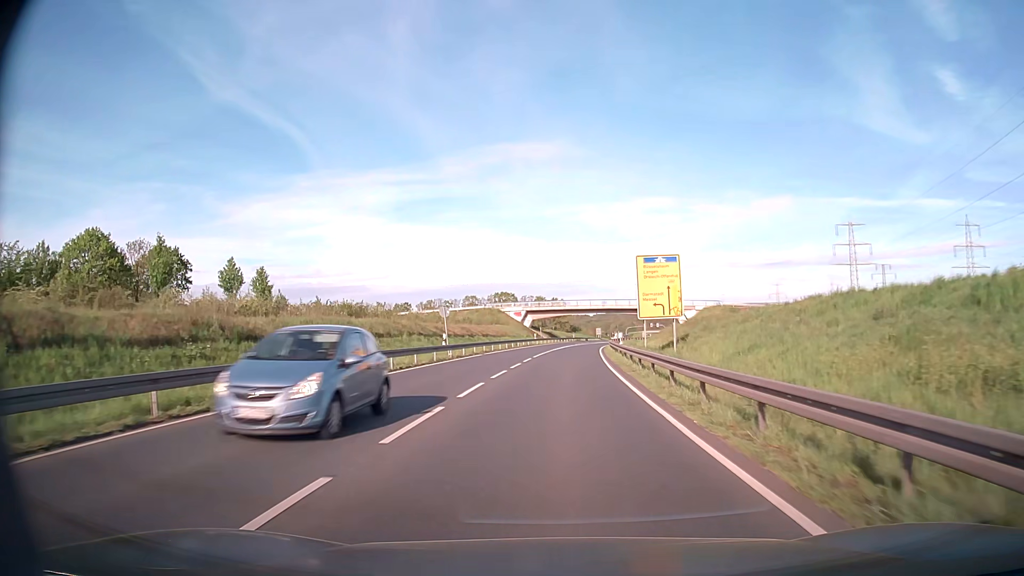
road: primary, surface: asphalt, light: Day
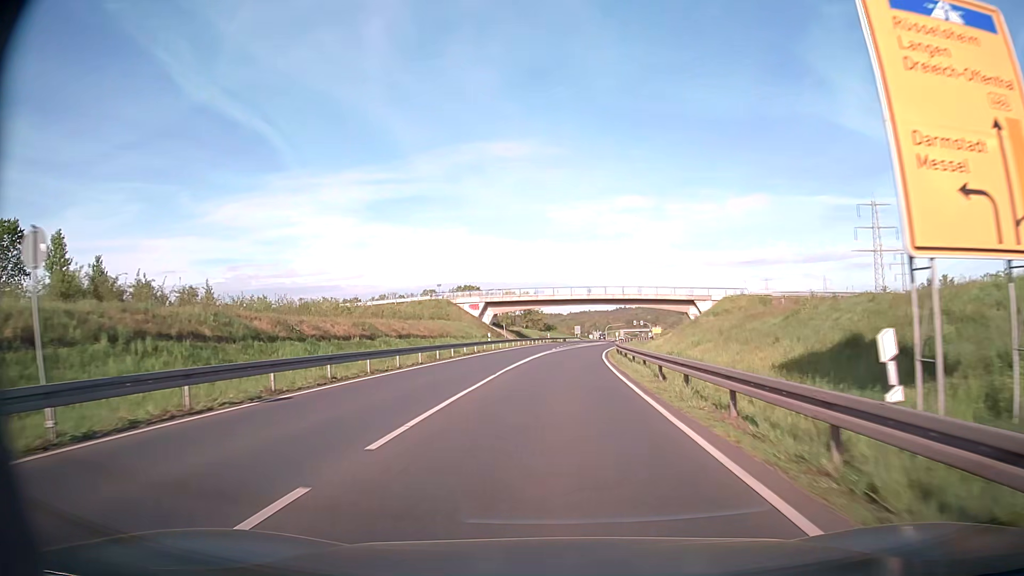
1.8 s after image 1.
(+0.6, +30.7) m; +2°
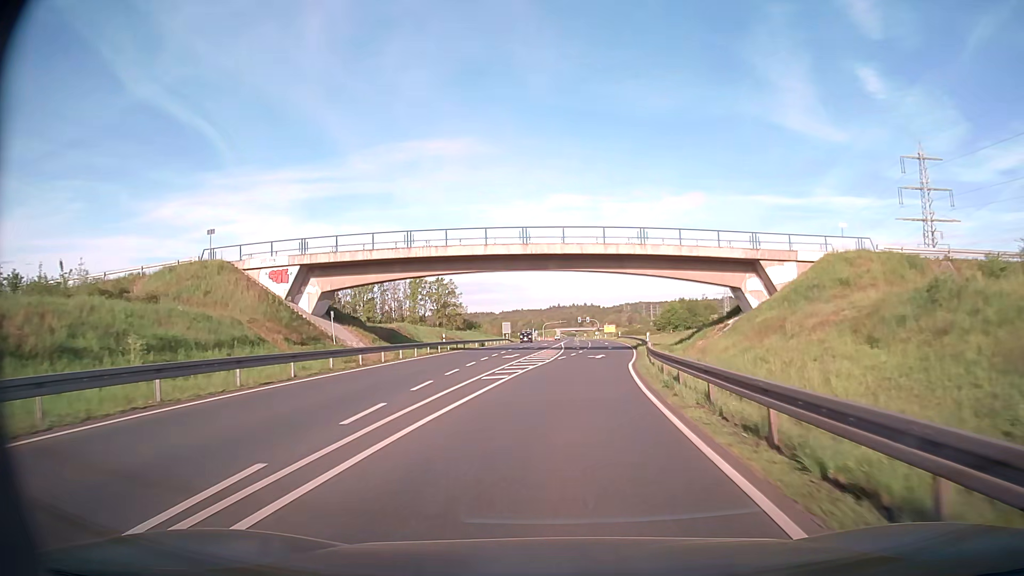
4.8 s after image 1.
(+2.1, +50.6) m; +5°
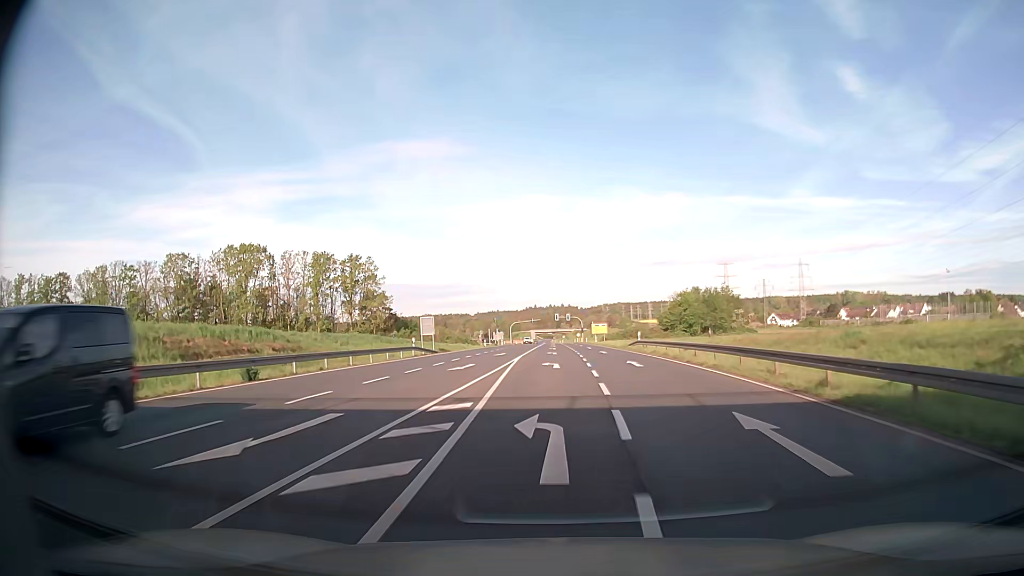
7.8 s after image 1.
(+1.8, +50.4) m; +1°
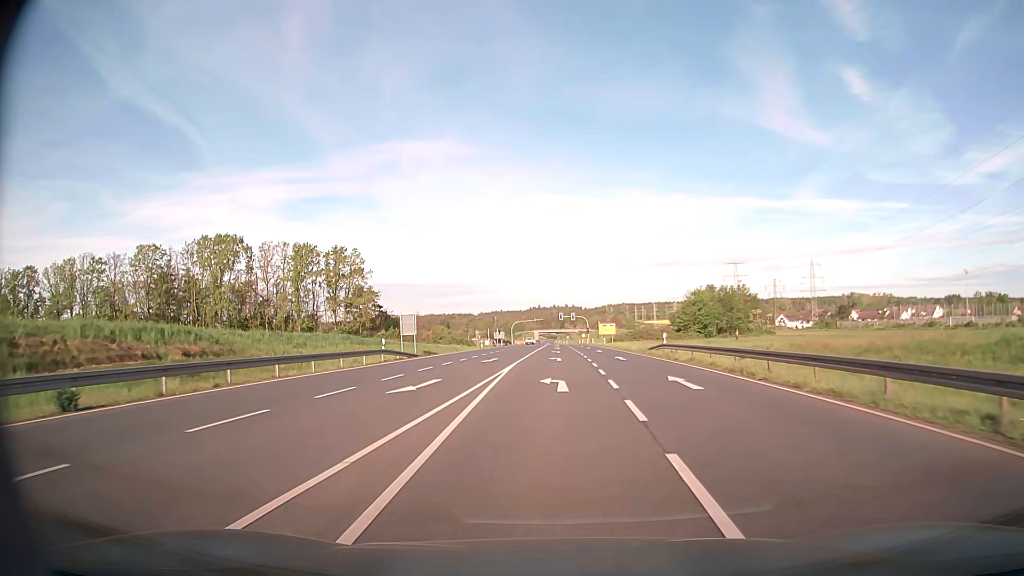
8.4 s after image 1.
(0.0, +10.0) m; 0°
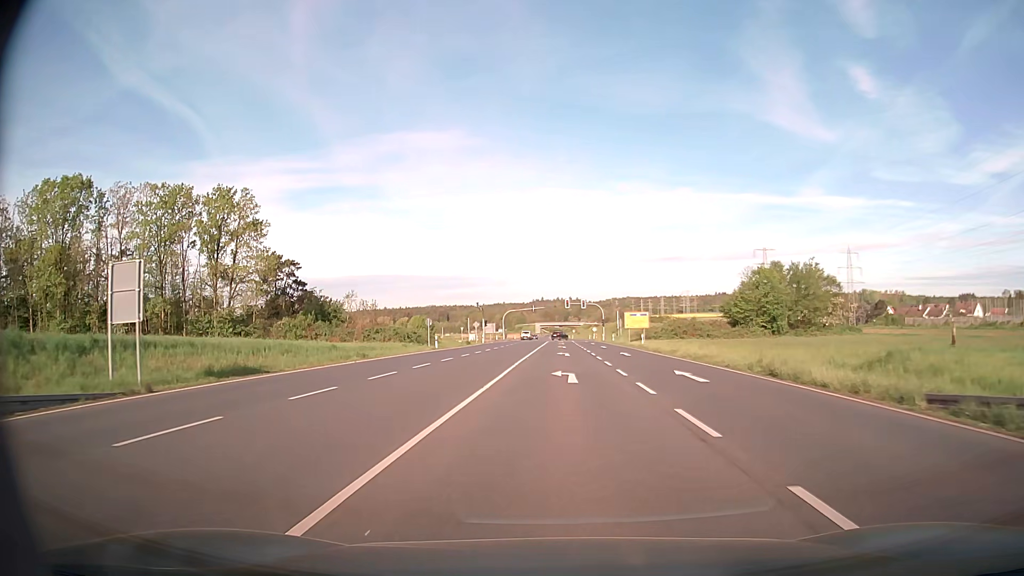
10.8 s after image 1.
(-0.1, +37.7) m; 0°
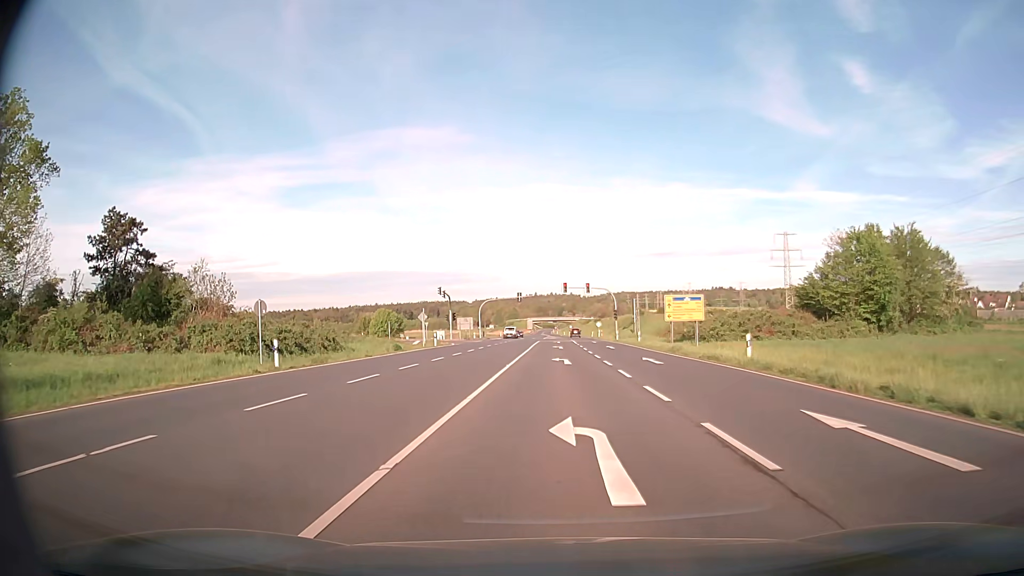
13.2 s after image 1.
(+0.1, +31.7) m; 0°
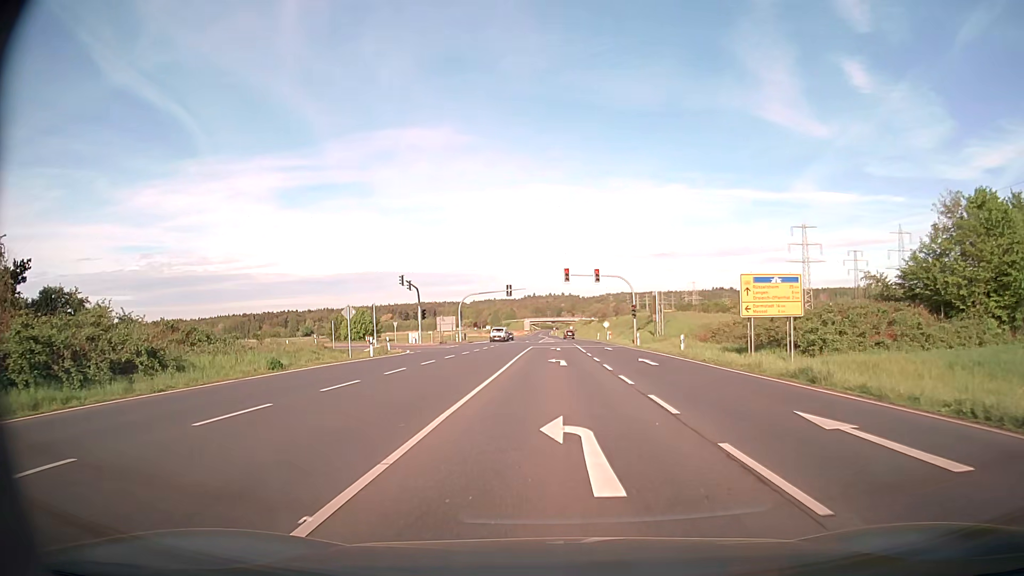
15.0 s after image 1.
(+0.1, +19.4) m; 0°
(0, +10) (0, +20) (0, +30) (0, +40) (0, +50) (0, +60) (-4, +69) (-12, +74) (-22, +74) (-32, +71) m
